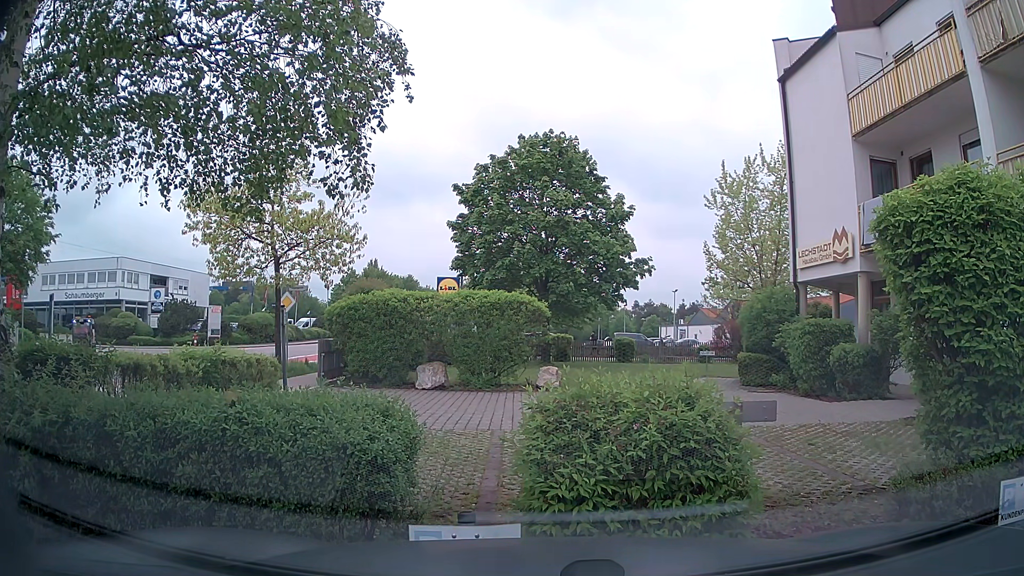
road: tertiary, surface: asphalt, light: Day
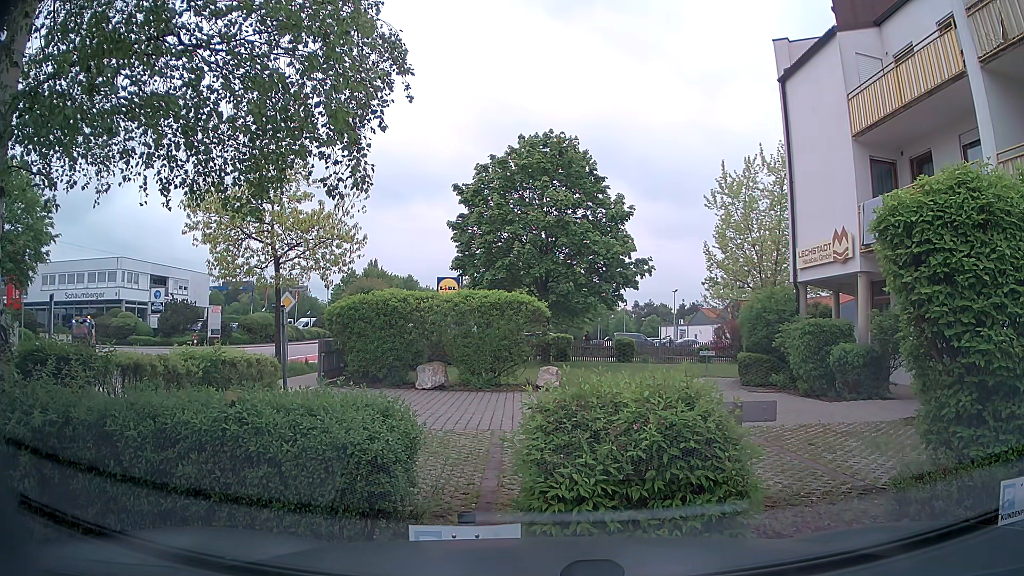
(0.0, 0.0) m; 0°
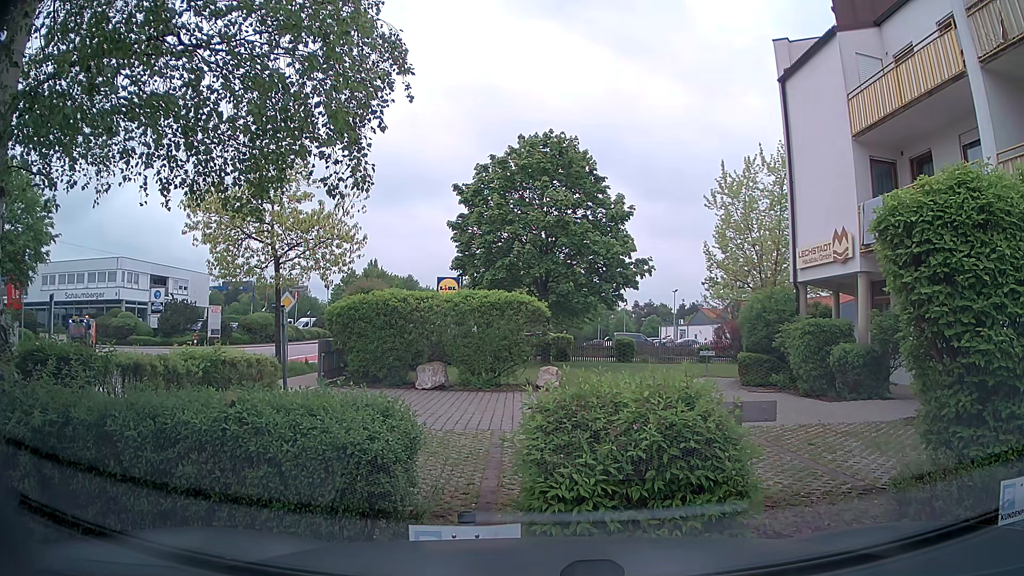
(0.0, 0.0) m; 0°
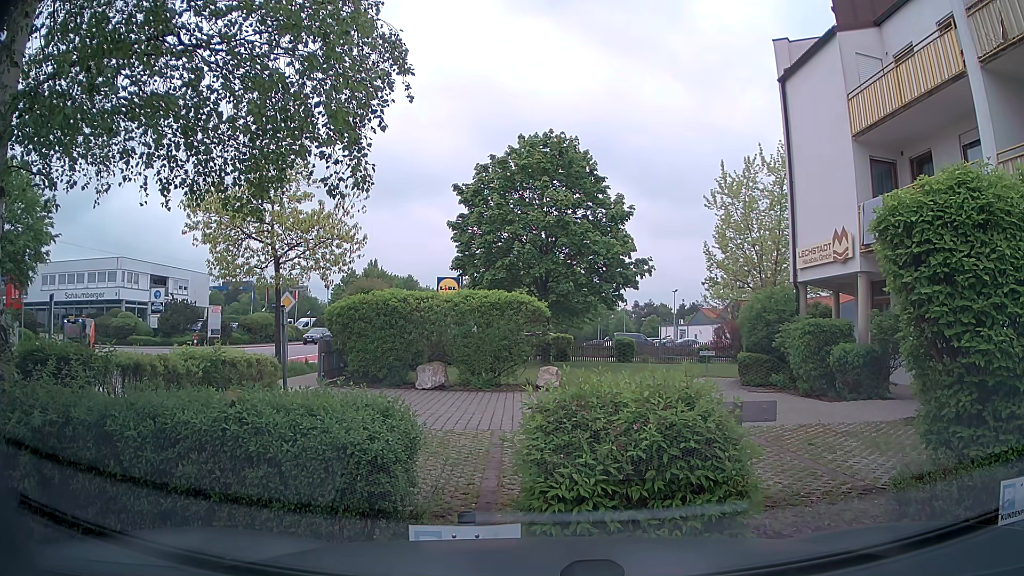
(0.0, 0.0) m; 0°
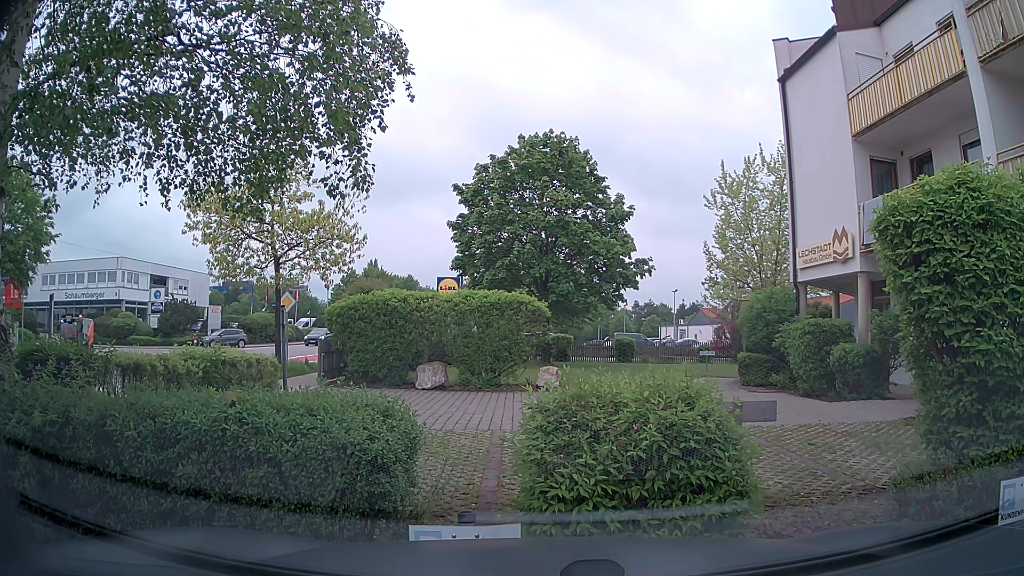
(0.0, 0.0) m; 0°
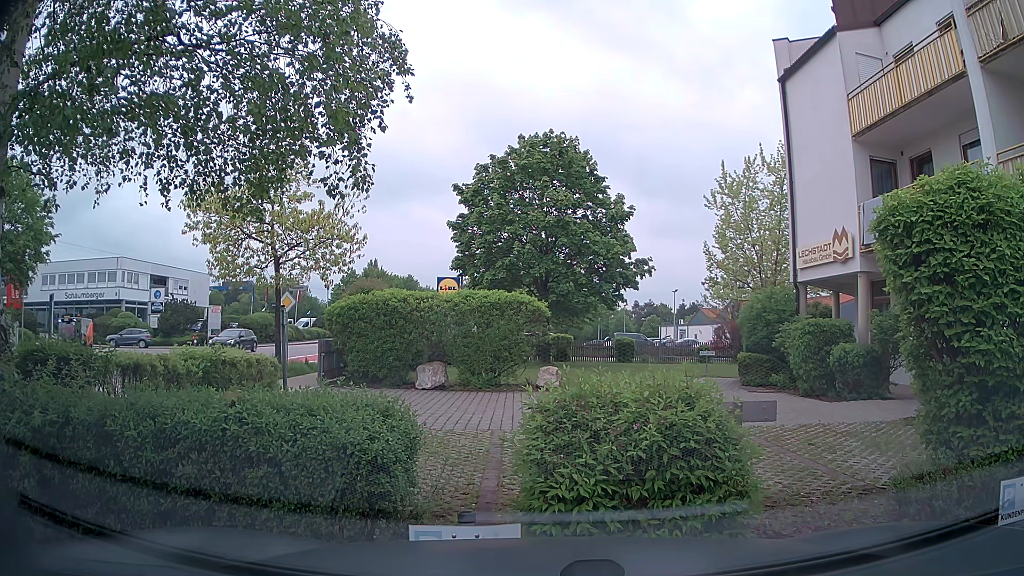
(0.0, 0.0) m; 0°
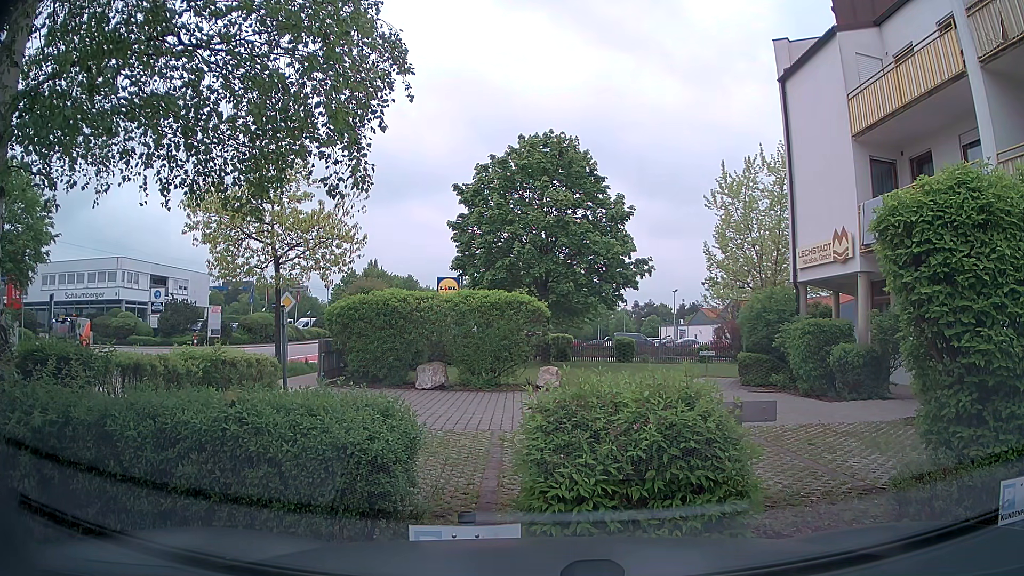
(0.0, 0.0) m; 0°
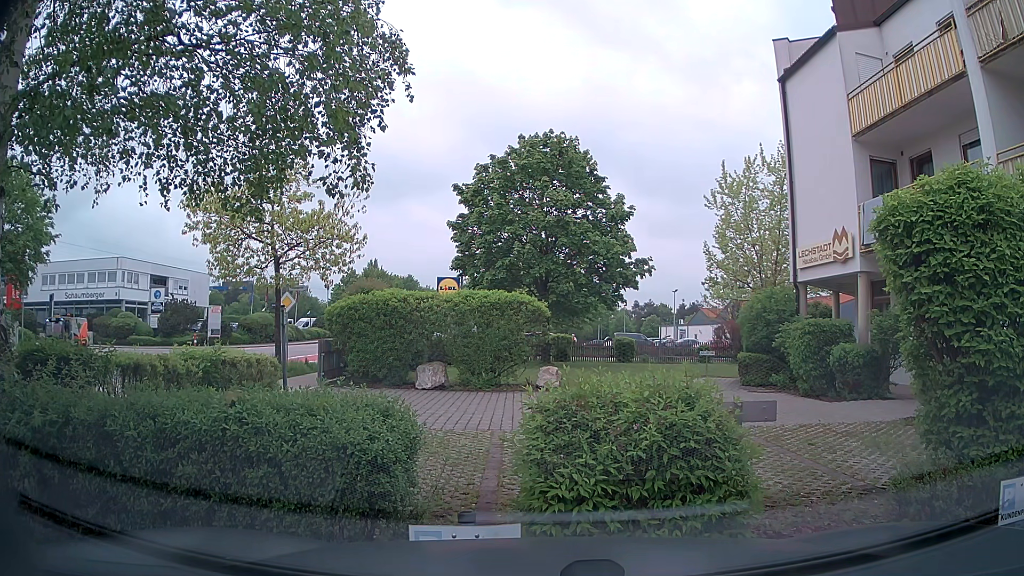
(0.0, 0.0) m; 0°
